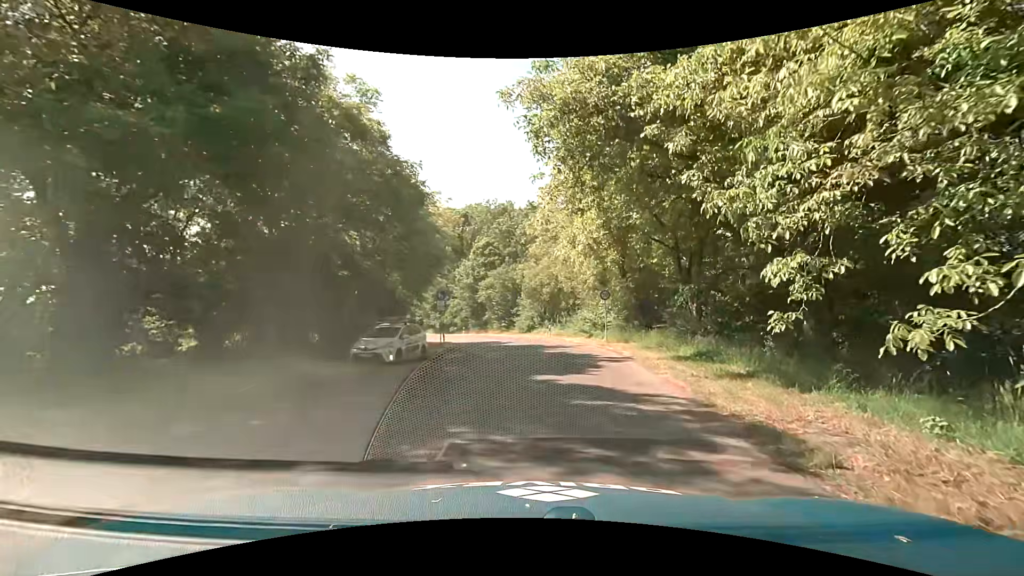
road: unclassified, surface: asphalt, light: Day
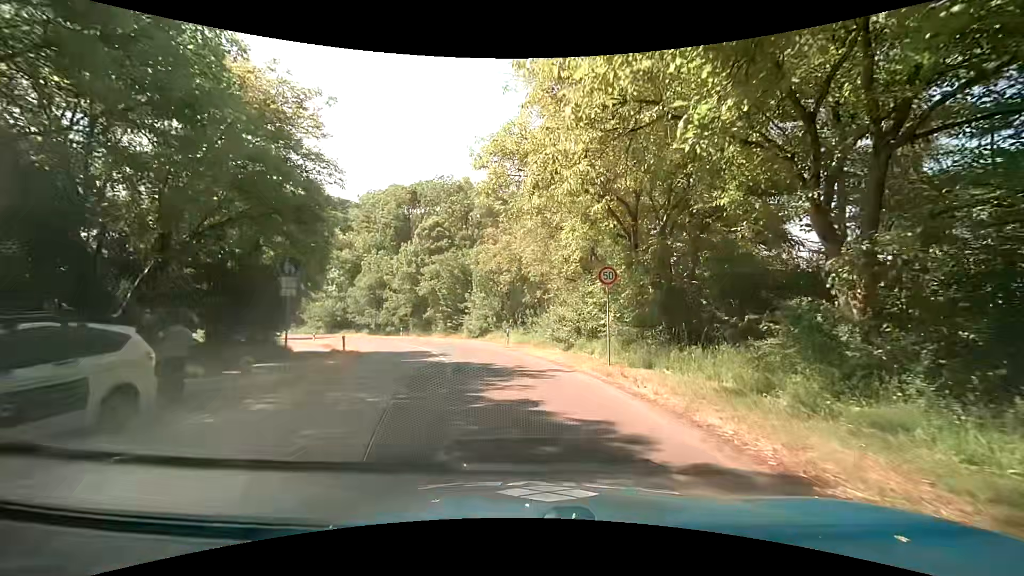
(+1.1, +14.1) m; +6°
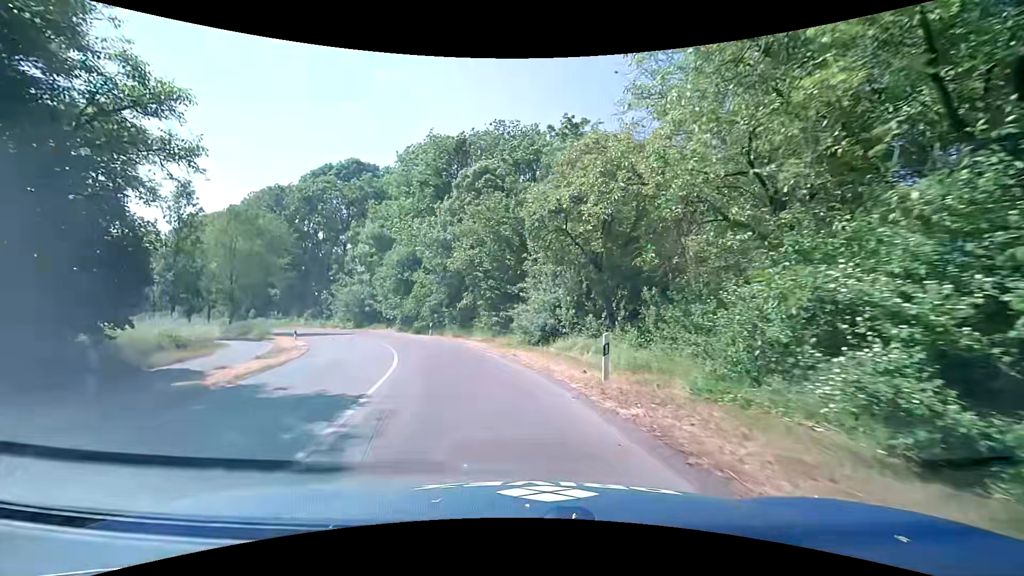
(-0.8, +19.3) m; -9°
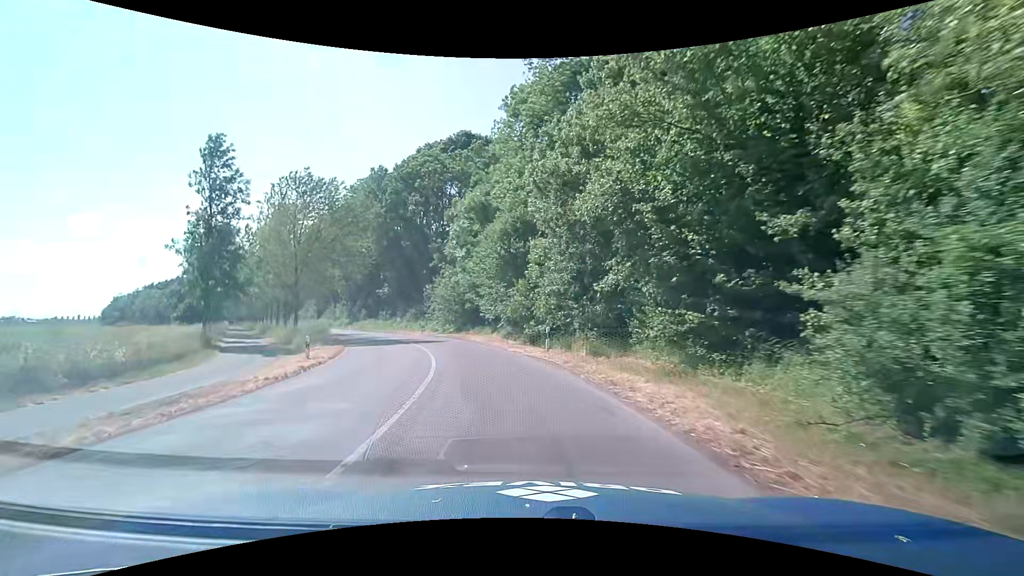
(-2.1, +16.5) m; -15°
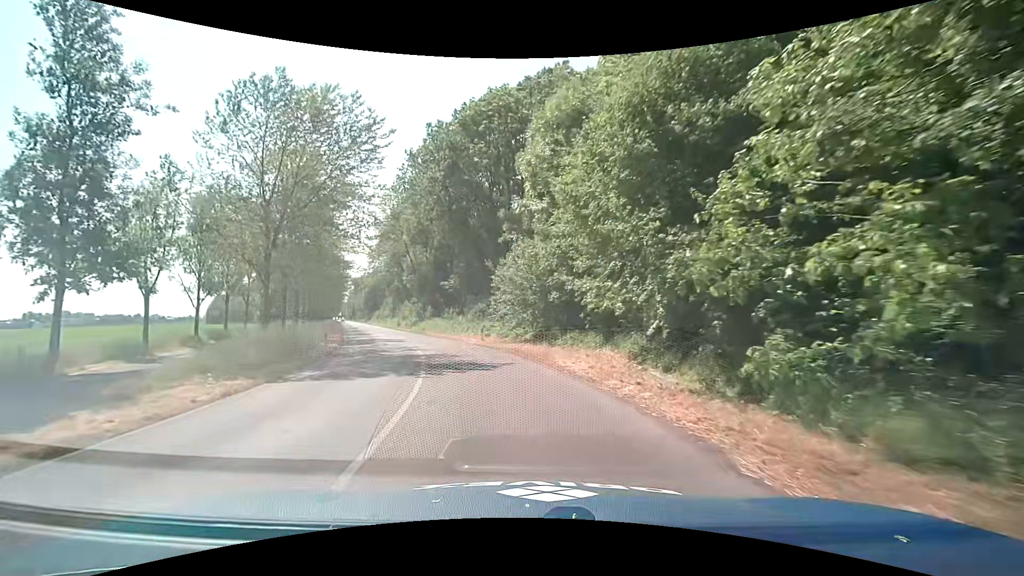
(-1.7, +17.4) m; -10°
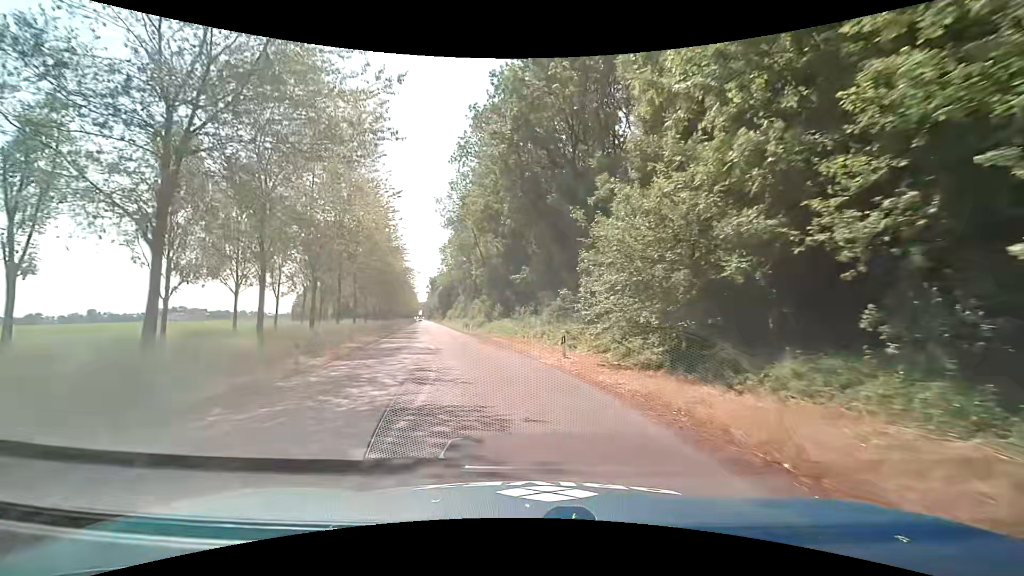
(-1.0, +12.0) m; -9°
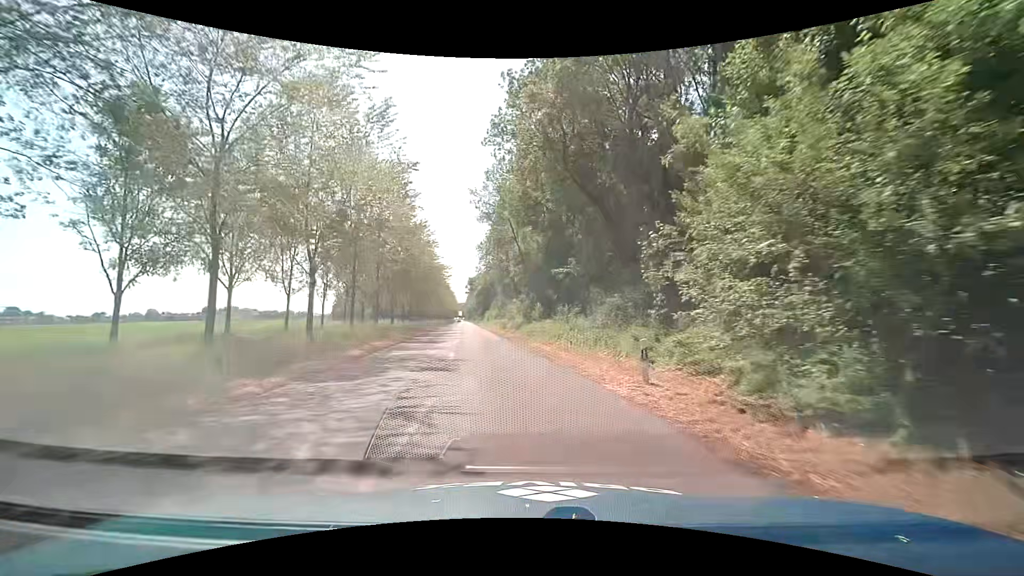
(-0.2, +6.2) m; -4°
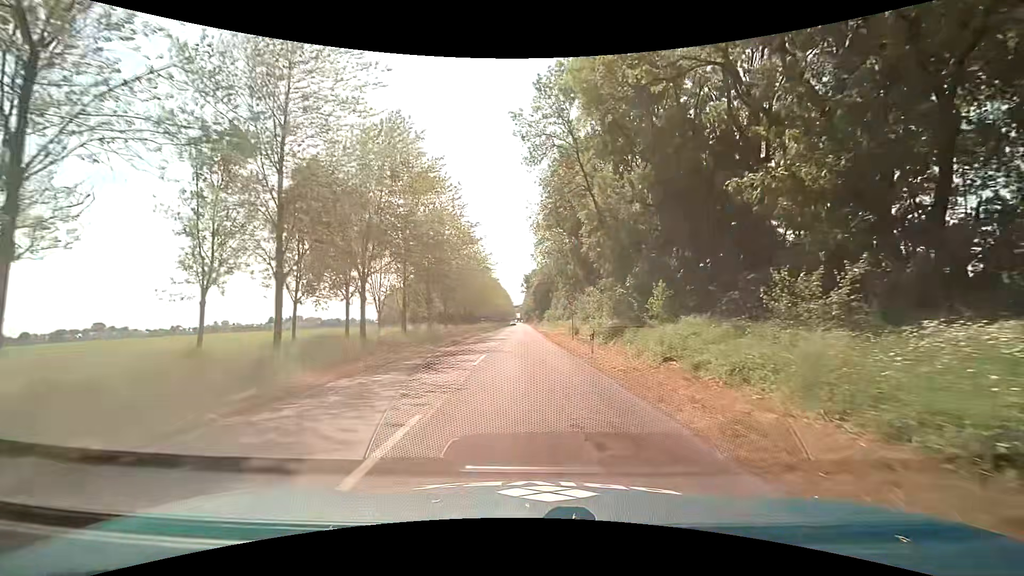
(-2.2, +25.7) m; -8°
(0, +10) (0, +20) (0, +30) (0, +40) (0, +50) (0, +60) (0, +70) (0, +80) (0, +90) (0, +100) m
